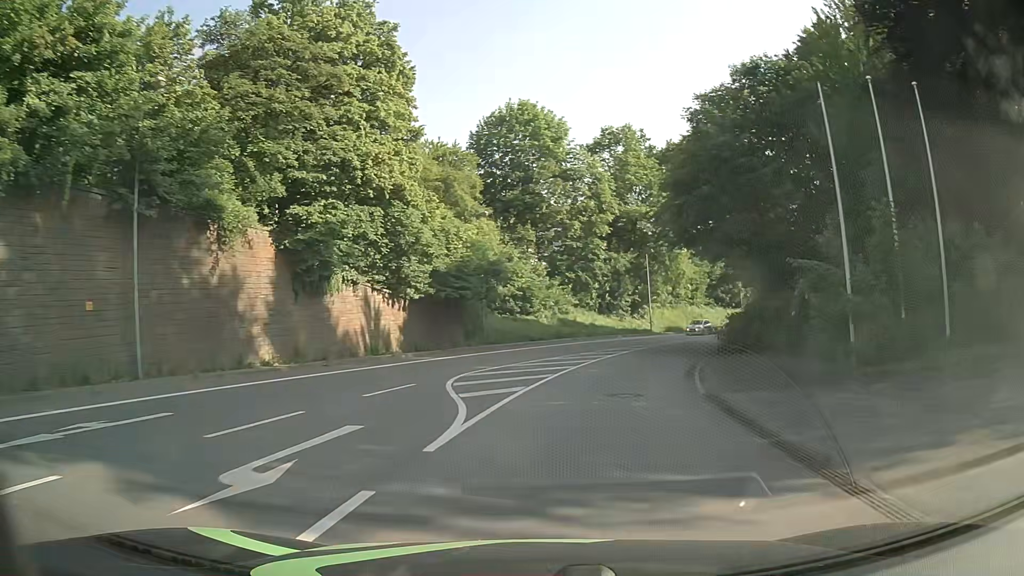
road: primary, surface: asphalt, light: Day
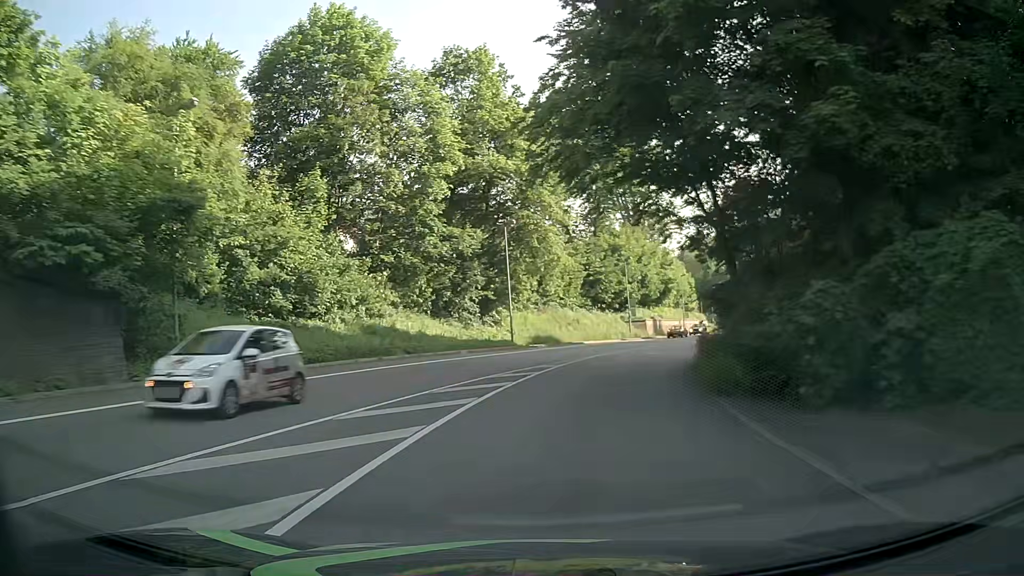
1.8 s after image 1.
(+2.6, +22.6) m; +12°
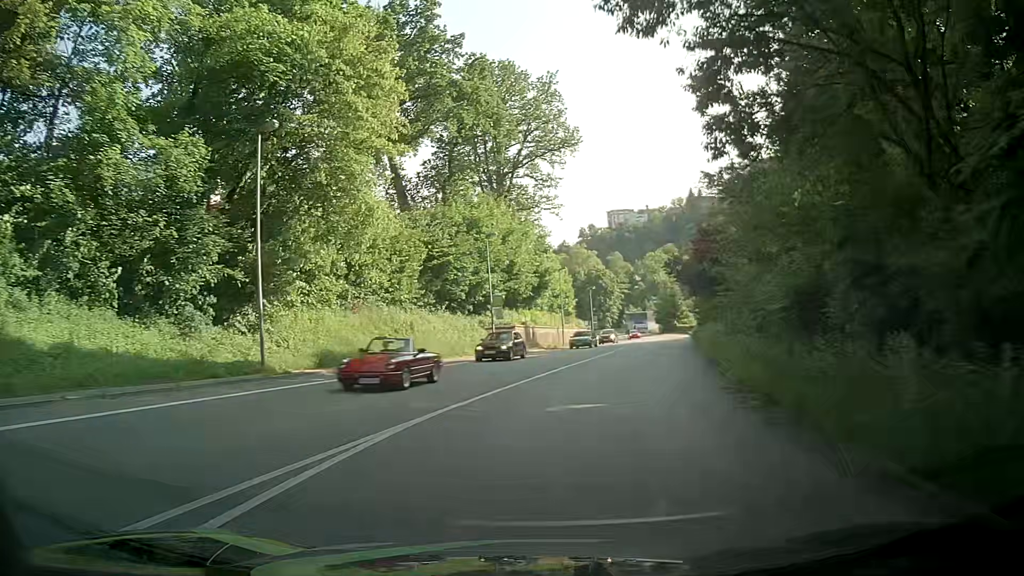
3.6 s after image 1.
(+2.5, +22.7) m; +12°
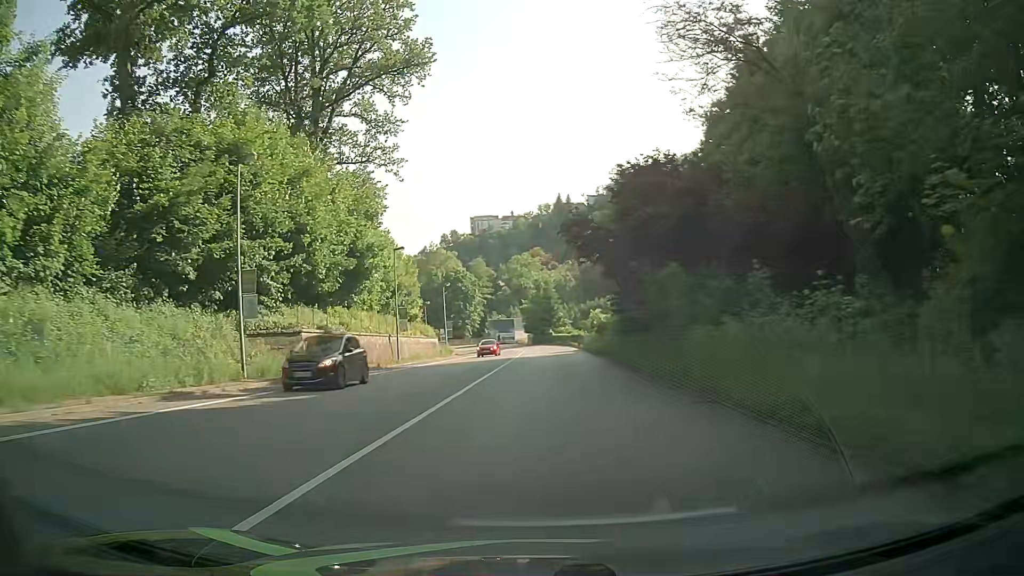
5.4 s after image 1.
(+2.7, +22.6) m; +12°
(0, +10) (+1, +20) (+1, +30) (+2, +40) (+2, +50) (+3, +60) (+3, +70) (+2, +80) (+1, +90) (-2, +100) m
